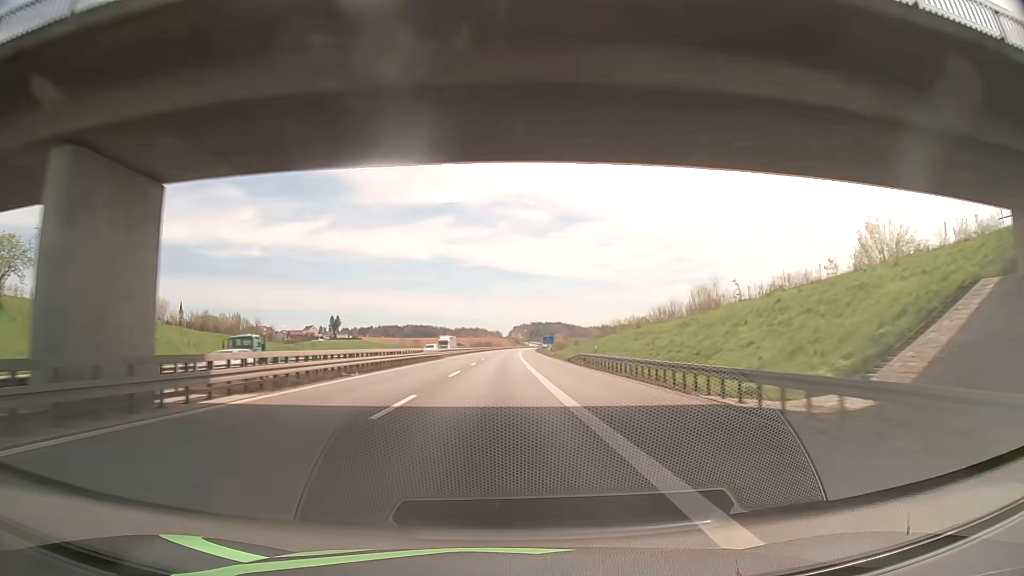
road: motorway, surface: asphalt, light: Day
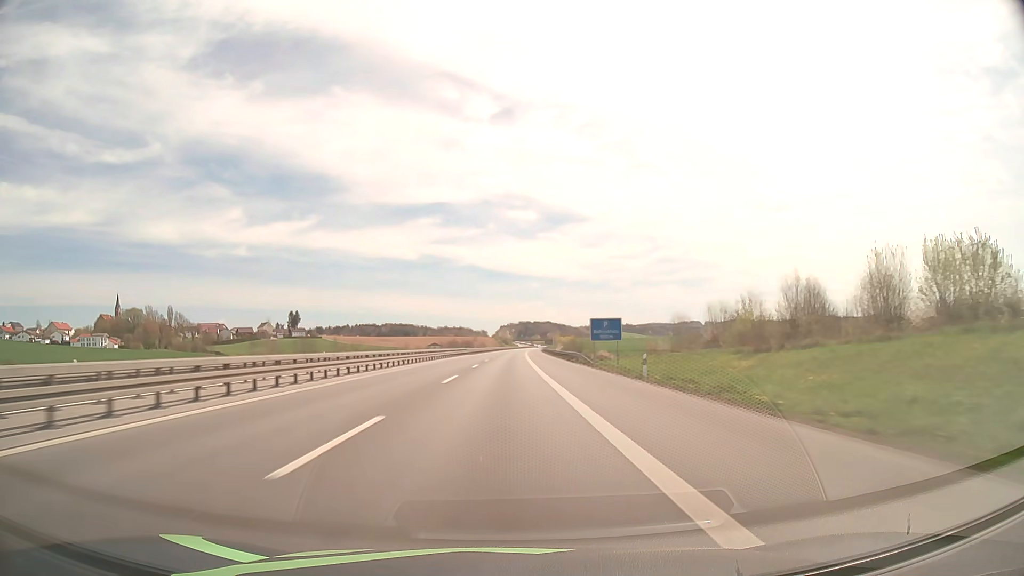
(+0.7, +111.5) m; +1°
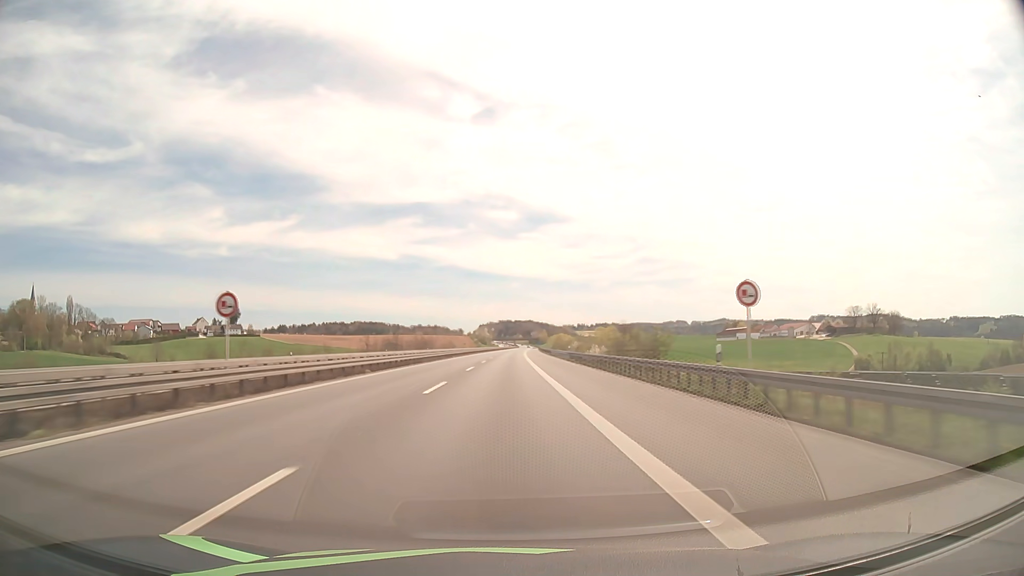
(+1.8, +111.6) m; +2°
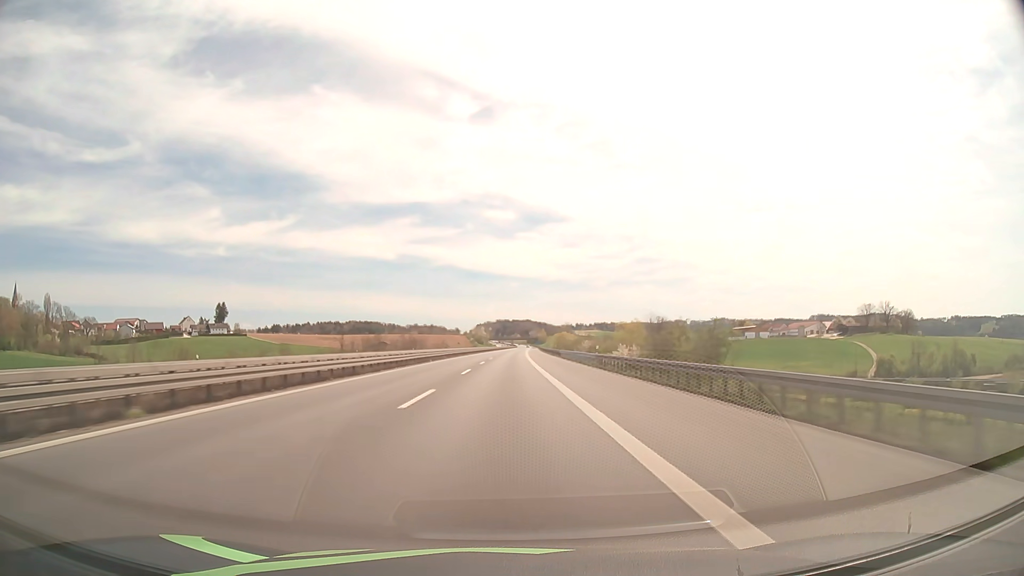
(0.0, +22.4) m; 0°
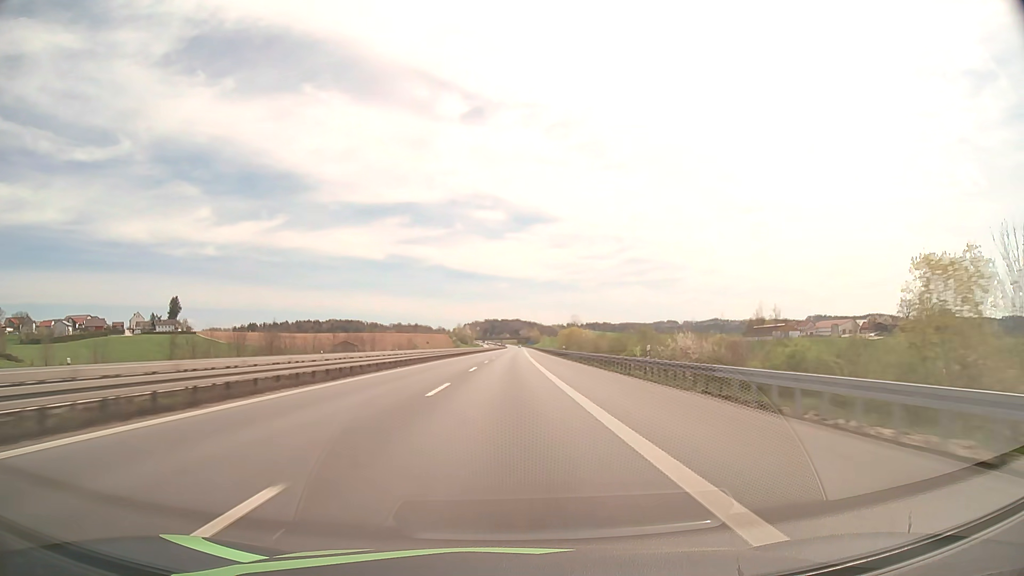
(+0.5, +67.1) m; +1°
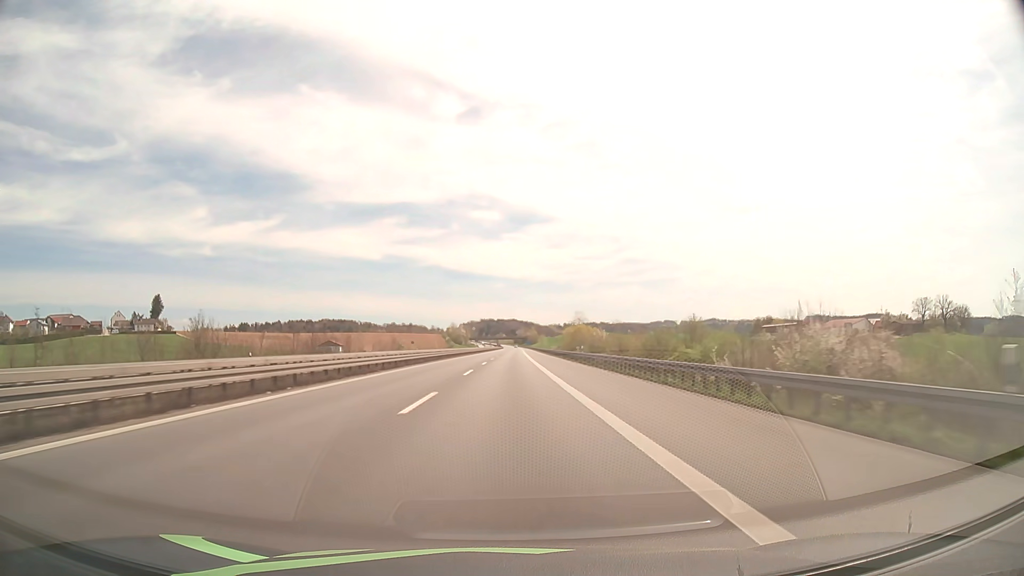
(+0.1, +22.4) m; 0°
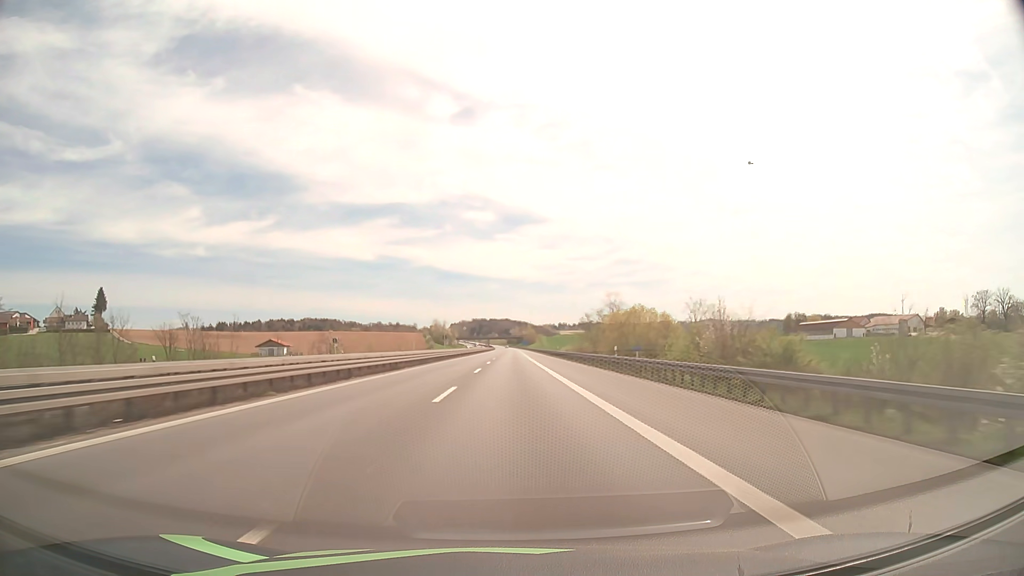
(+0.4, +67.2) m; +1°
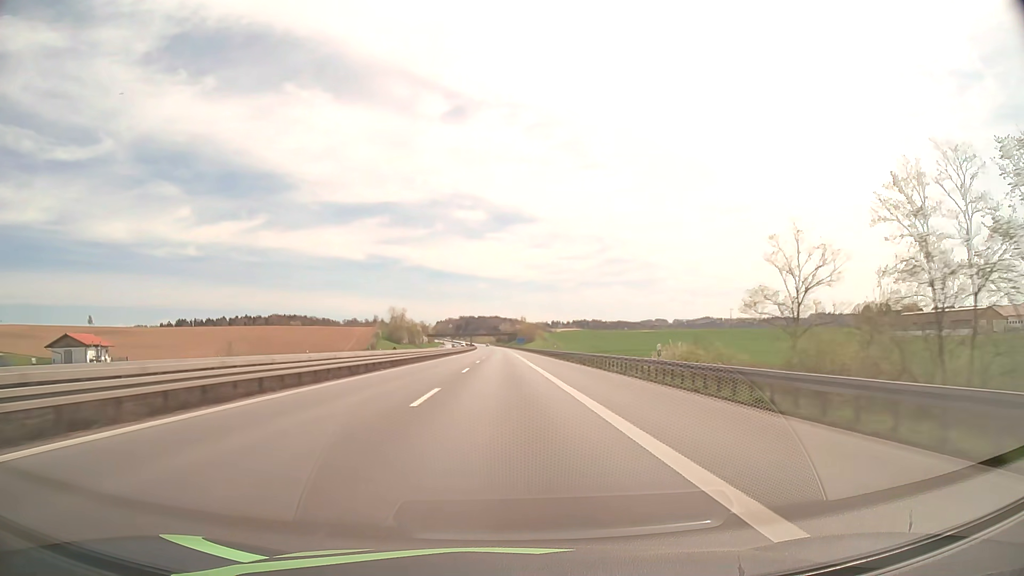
(+1.1, +112.2) m; +1°
(0, +10) (0, +20) (0, +30) (0, +40) (0, +50) (0, +60) (0, +70) (0, +80) (0, +90) (0, +100) m
